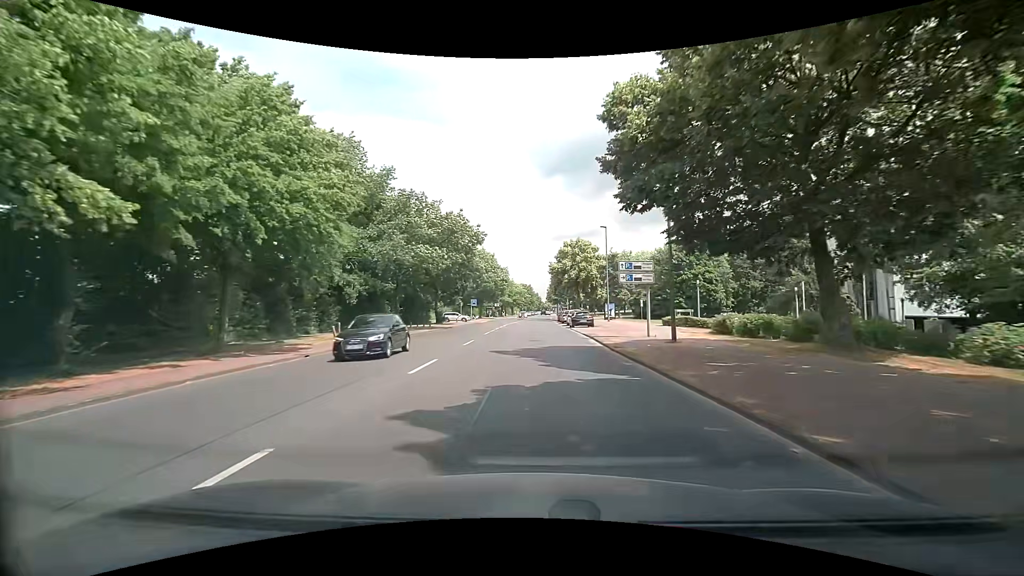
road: tertiary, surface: asphalt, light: Day
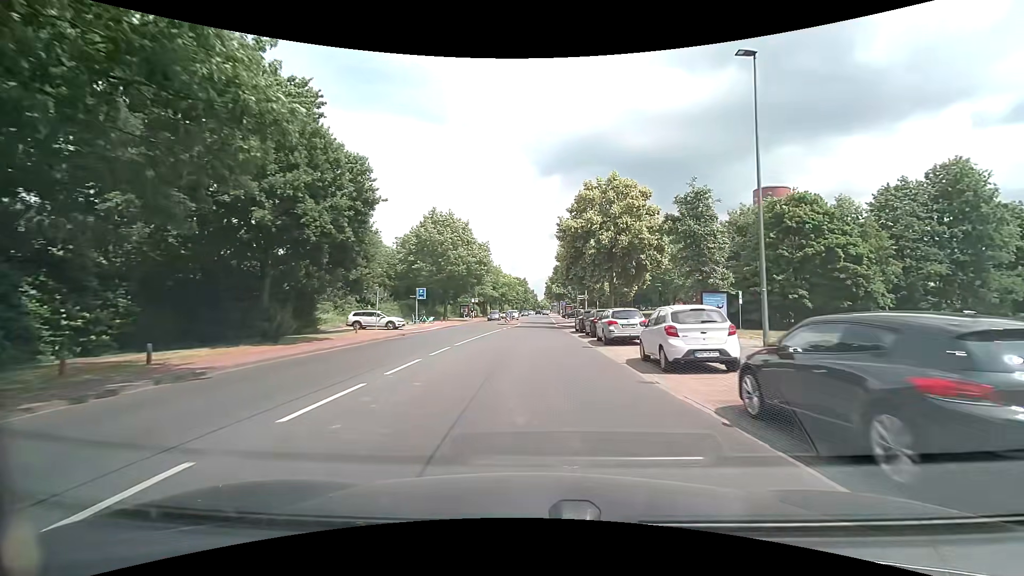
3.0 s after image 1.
(+0.6, +37.0) m; +1°
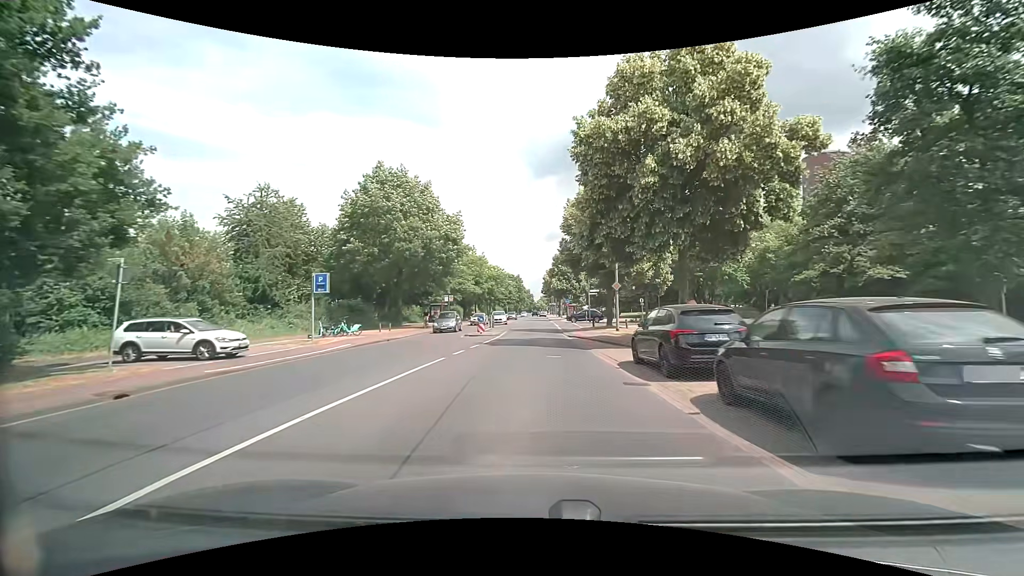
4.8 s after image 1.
(+0.1, +21.6) m; 0°
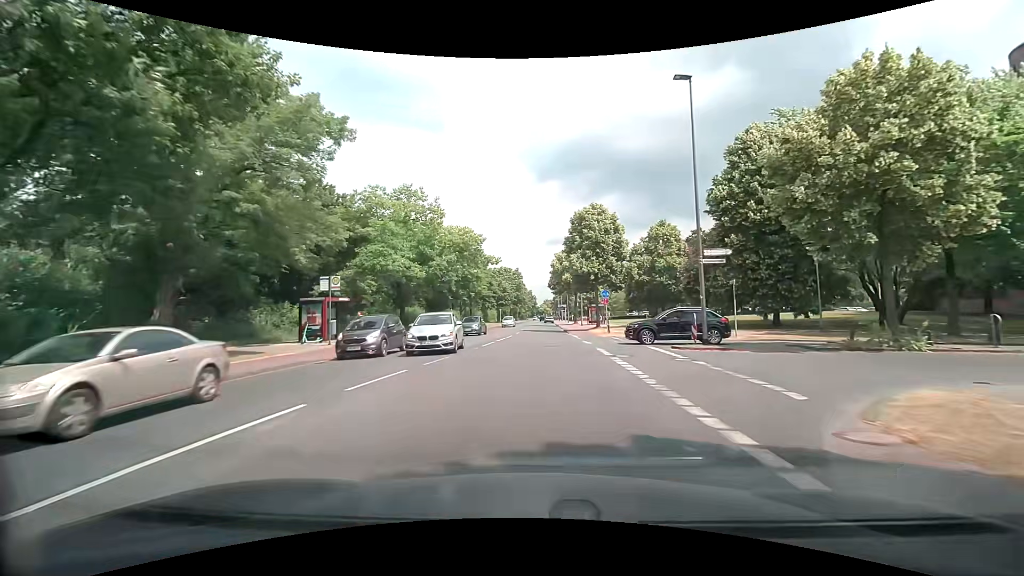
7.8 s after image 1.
(0.0, +36.4) m; 0°
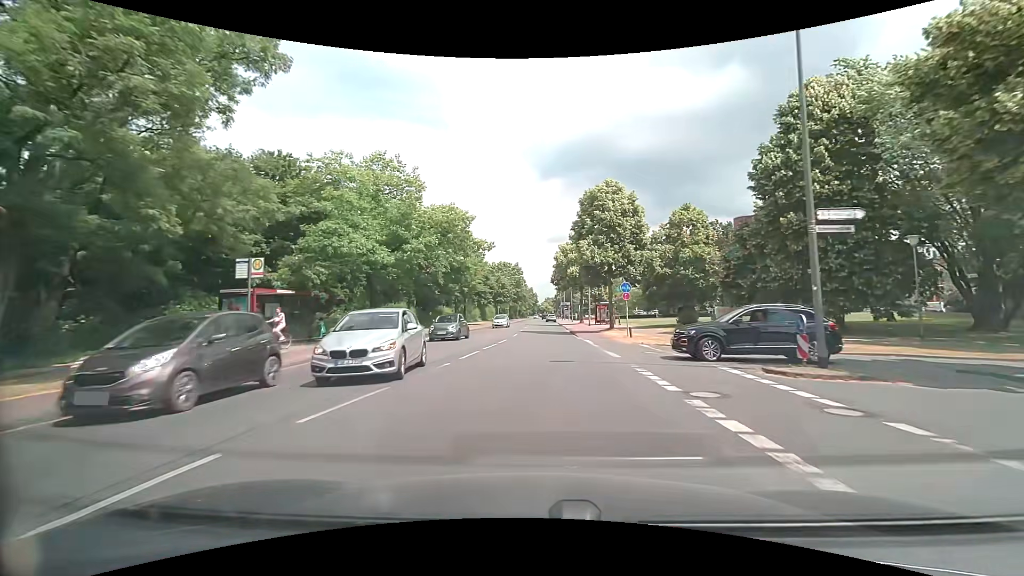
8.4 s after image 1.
(0.0, +7.3) m; 0°
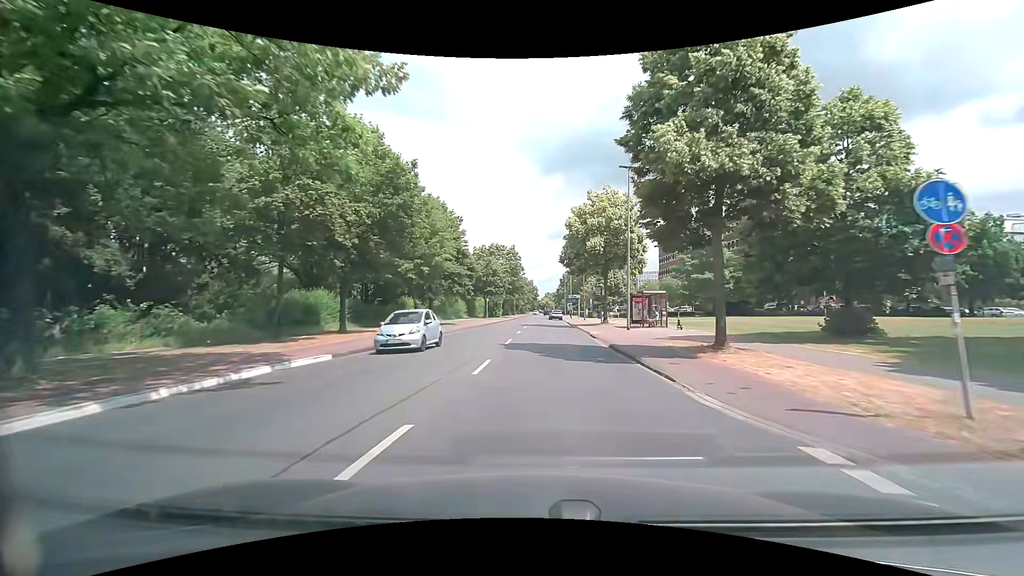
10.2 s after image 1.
(0.0, +21.5) m; 0°
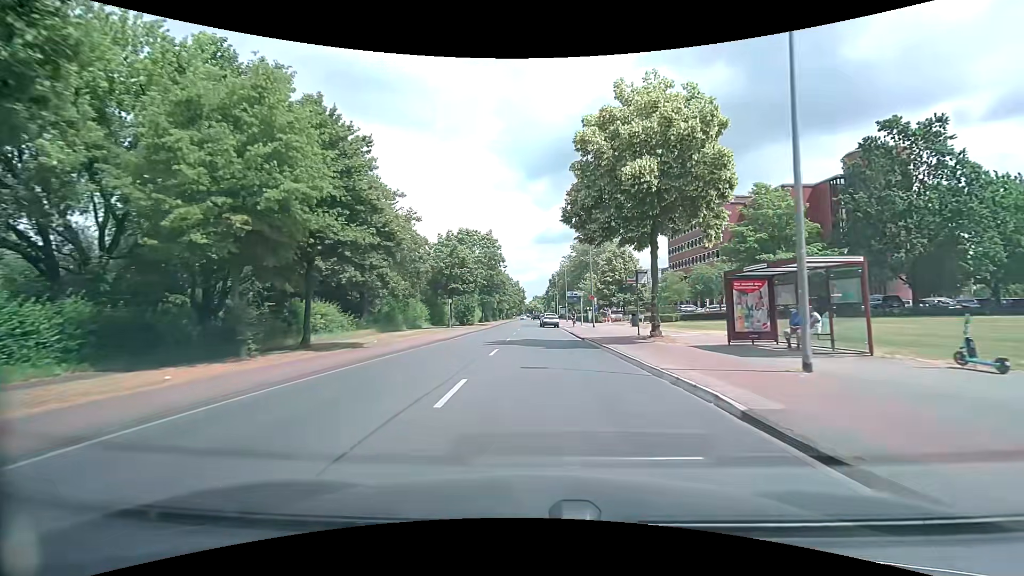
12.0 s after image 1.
(+0.3, +21.4) m; +2°
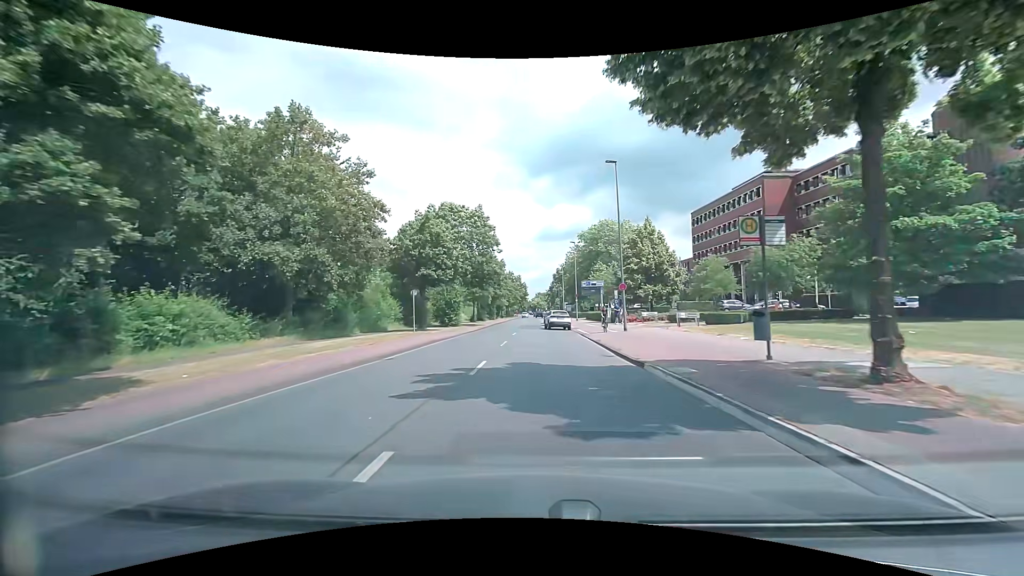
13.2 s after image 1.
(0.0, +14.3) m; 0°
(0, +10) (0, +20) (-1, +30) (-1, +40) (-1, +50) (-1, +60) (-1, +70) (0, +80) (0, +90) (0, +100) m
